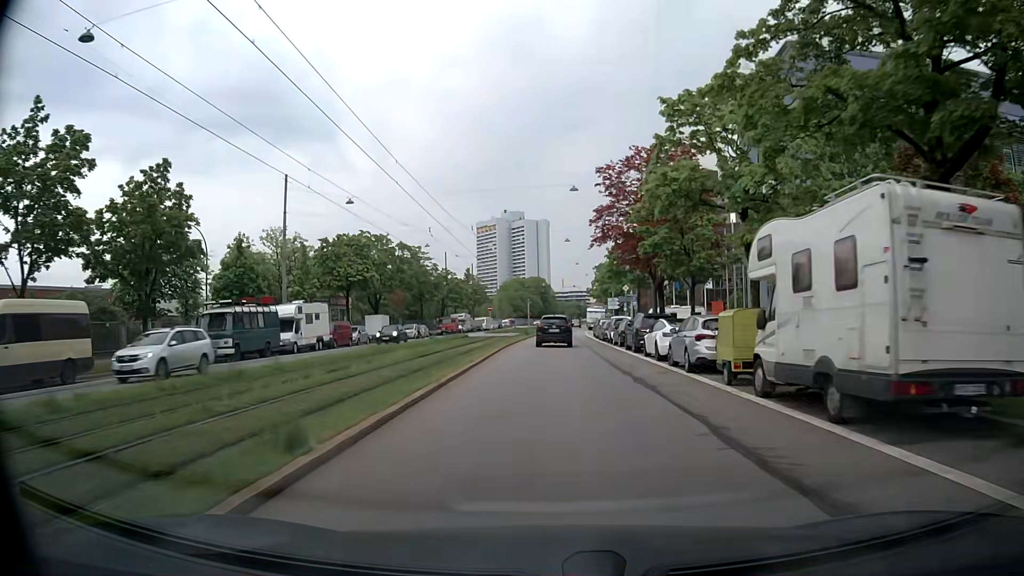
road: secondary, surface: asphalt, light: Day
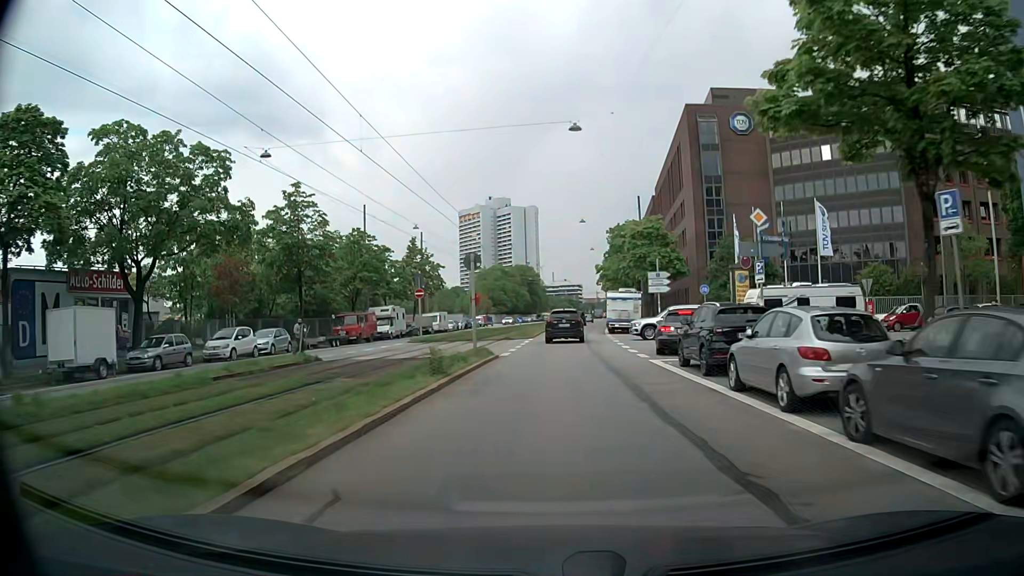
(-0.2, +41.2) m; 0°
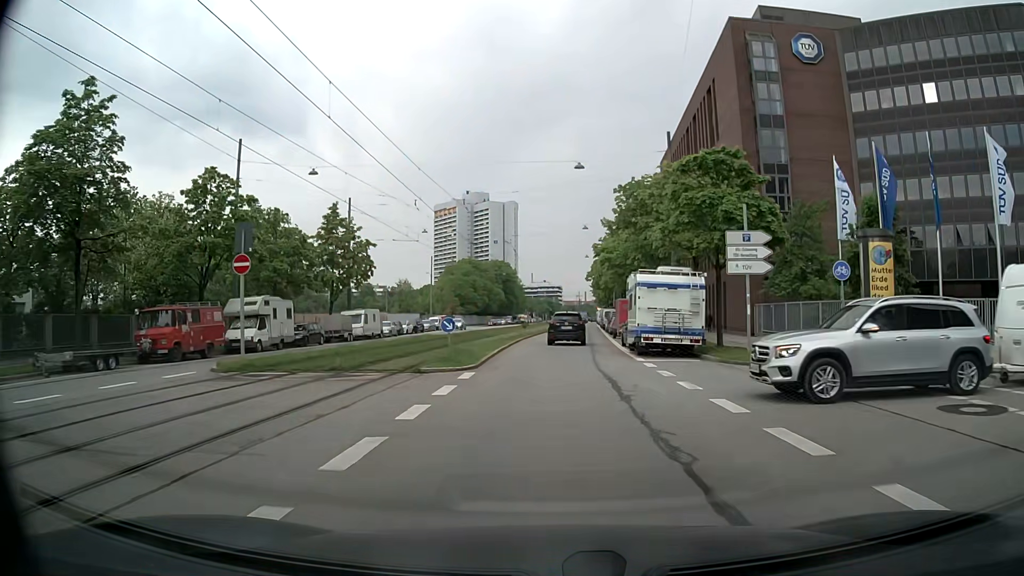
(+0.3, +23.7) m; +1°
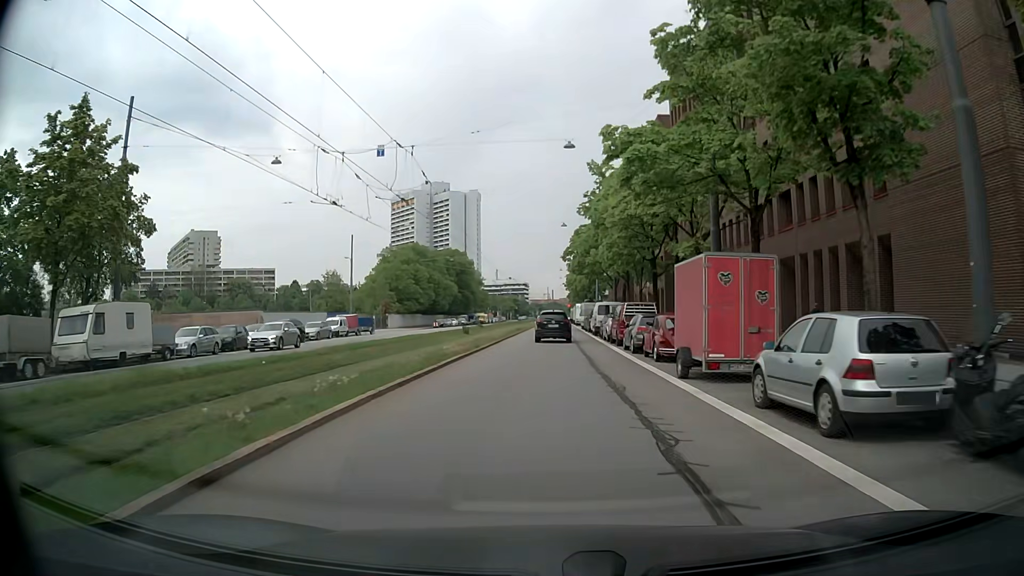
(+0.9, +30.6) m; +3°
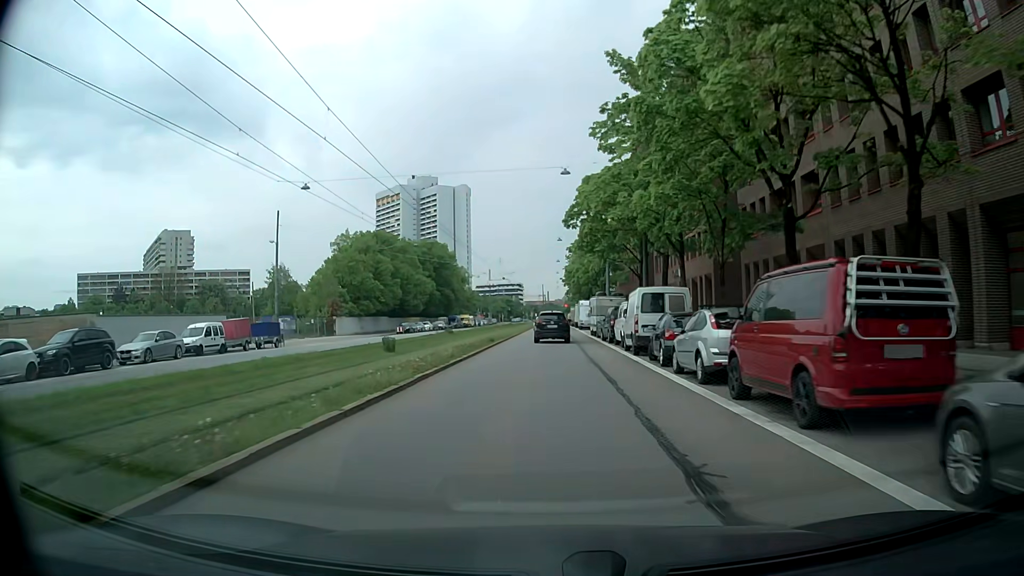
(+0.1, +23.4) m; 0°
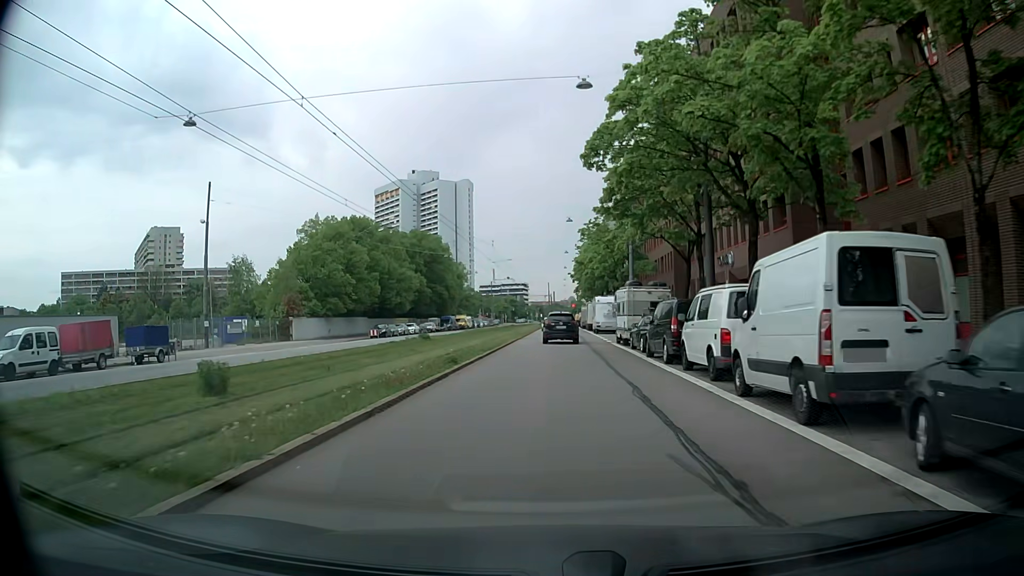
(0.0, +15.3) m; 0°
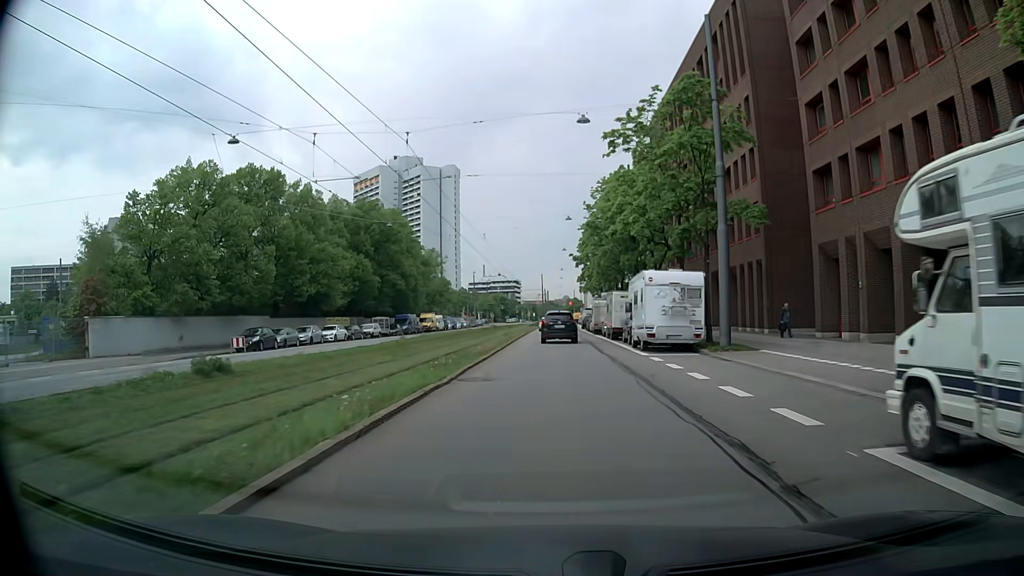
(0.0, +30.4) m; +1°
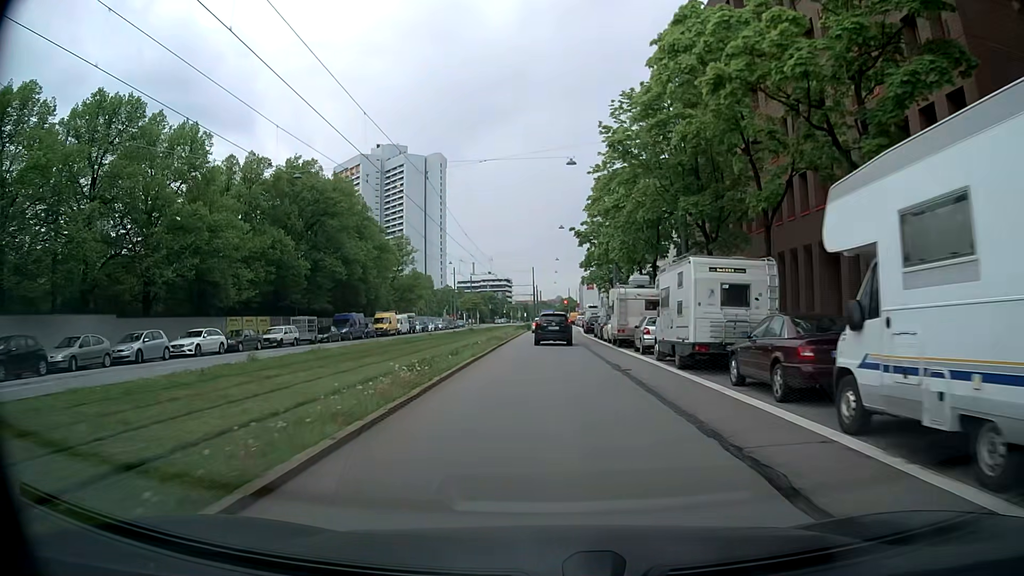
(+0.1, +22.2) m; 0°
(0, +10) (0, +20) (0, +30) (0, +40) (0, +50) (0, +60) (+1, +70) (+1, +80) (+2, +90) (+2, +100) m
